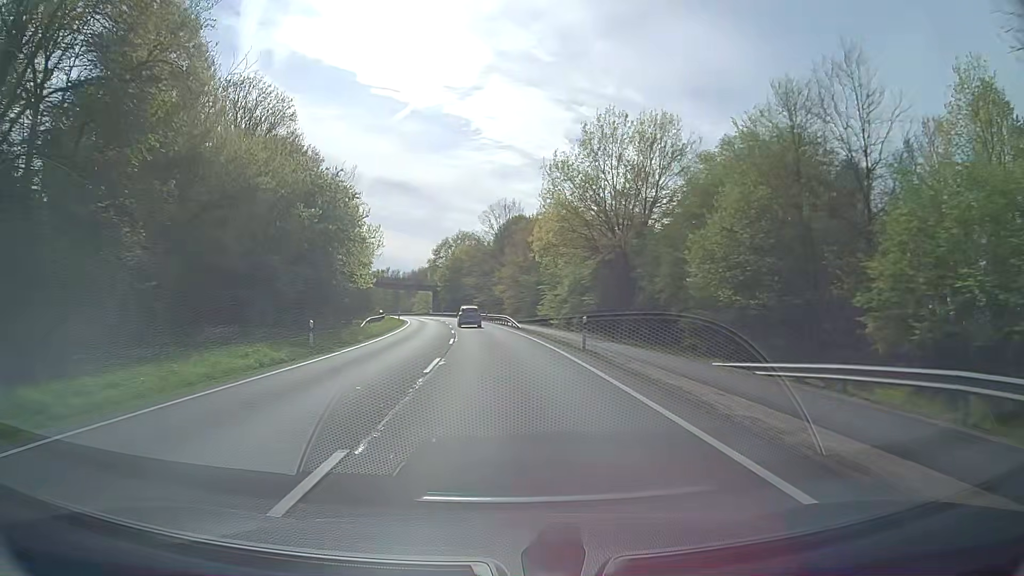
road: primary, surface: asphalt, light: Day
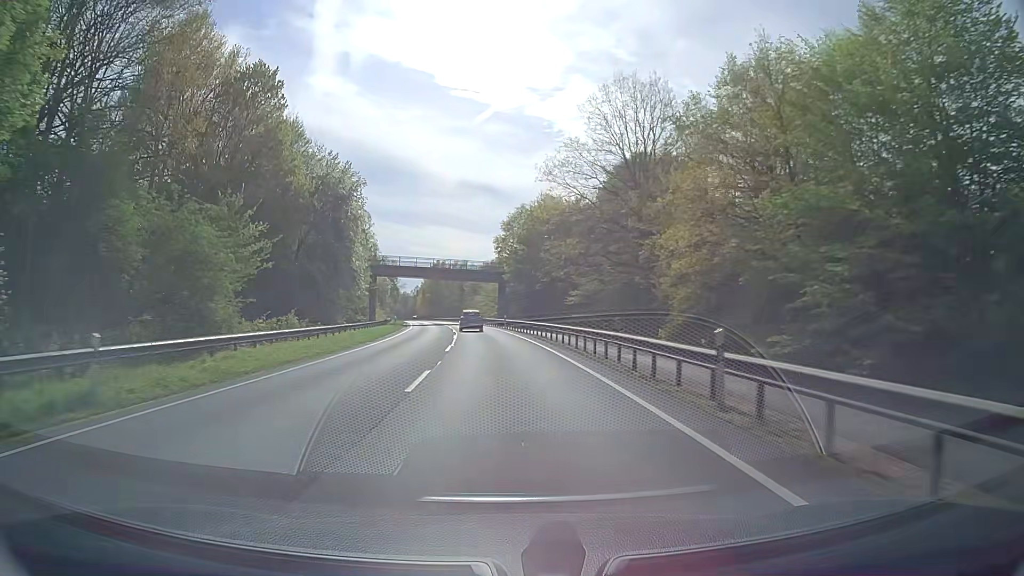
(-3.5, +63.5) m; -7°
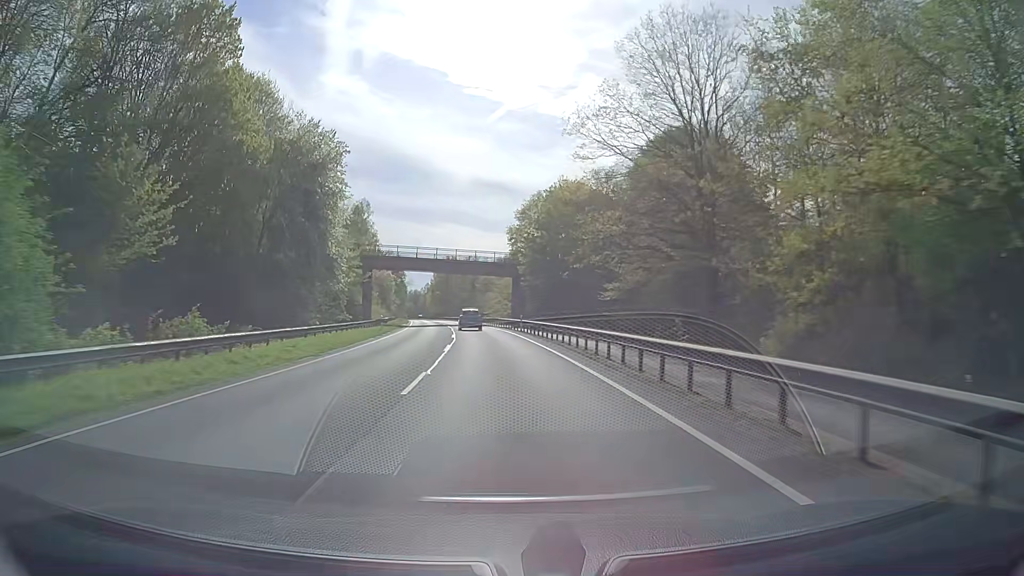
(-0.2, +12.7) m; -1°
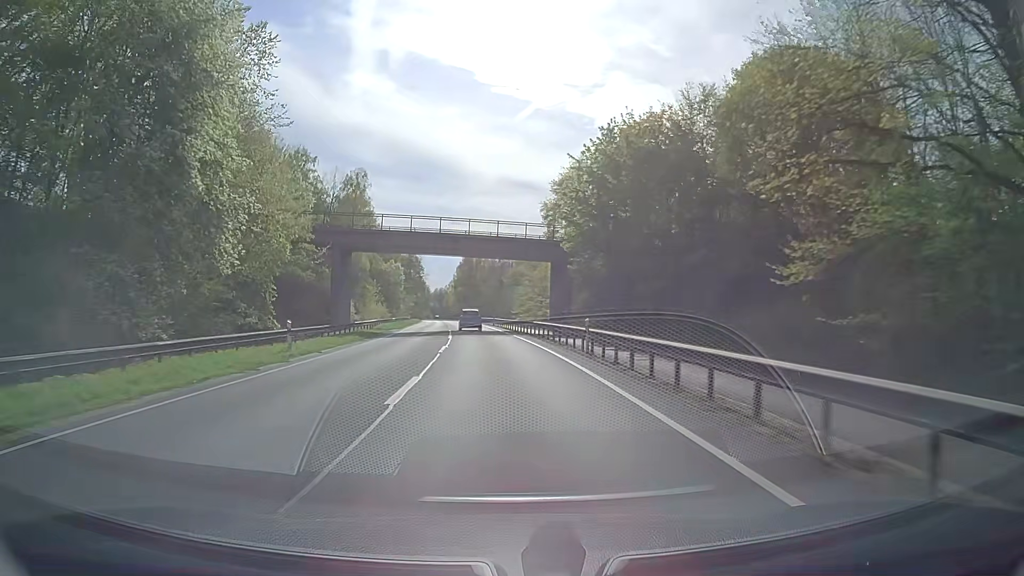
(-0.5, +25.3) m; -2°
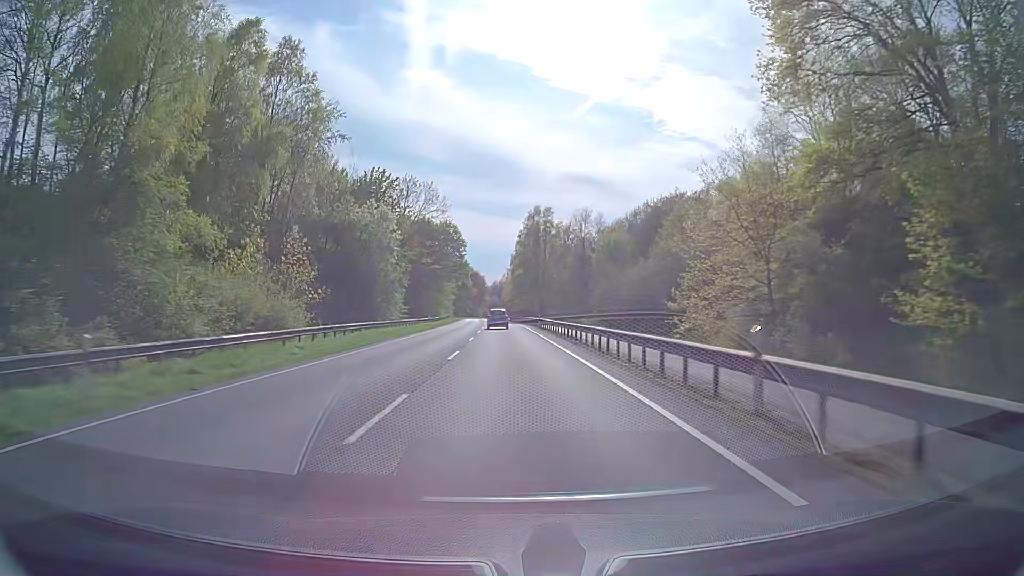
(-3.6, +63.4) m; -6°
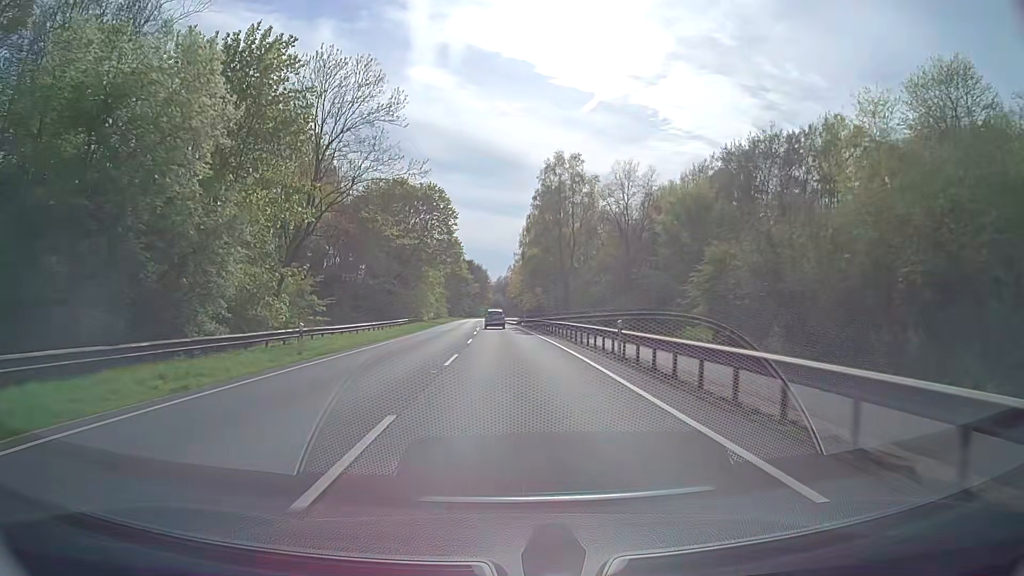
(+0.1, +38.6) m; 0°
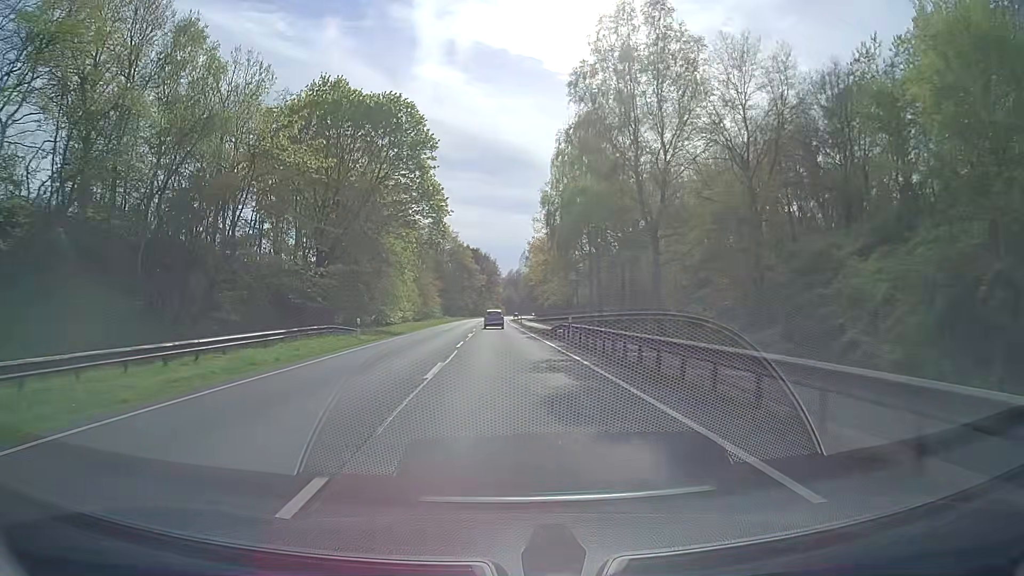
(-0.2, +39.6) m; -1°
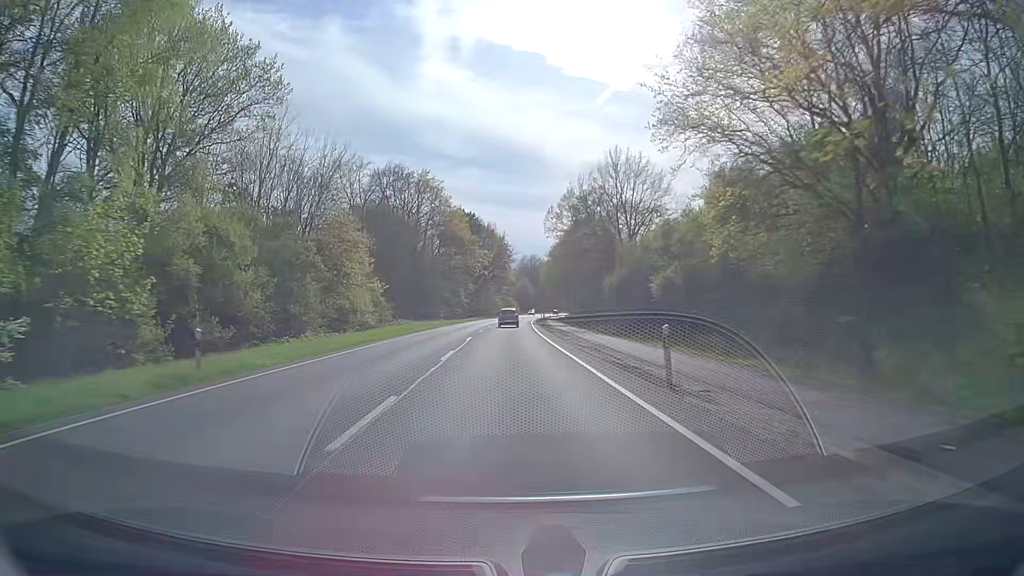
(-1.0, +67.6) m; -1°
(0, +10) (0, +20) (0, +30) (0, +40) (0, +50) (0, +60) (0, +70) (+1, +80) (+1, +90) (+2, +100) m
